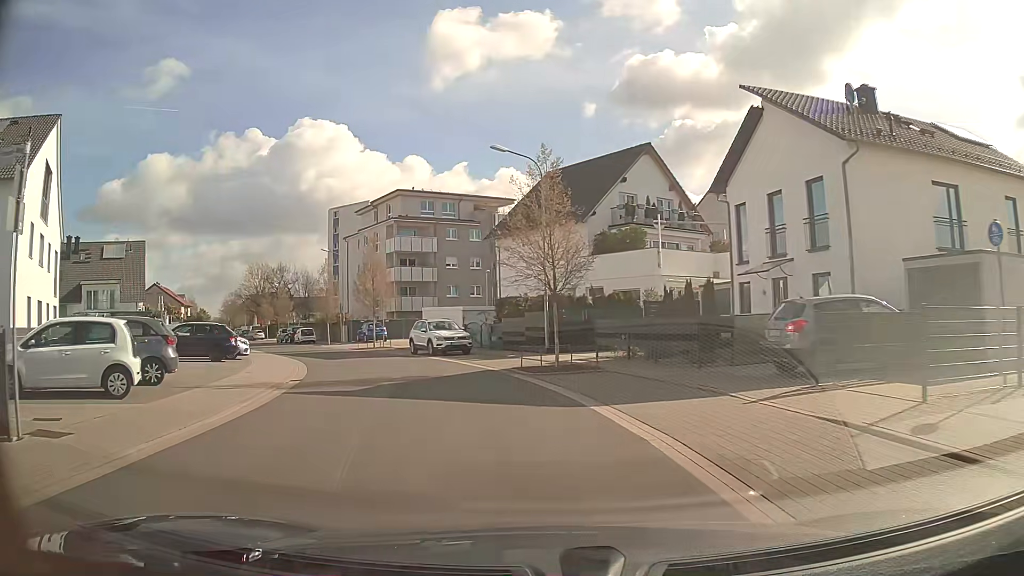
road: residential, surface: asphalt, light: Day
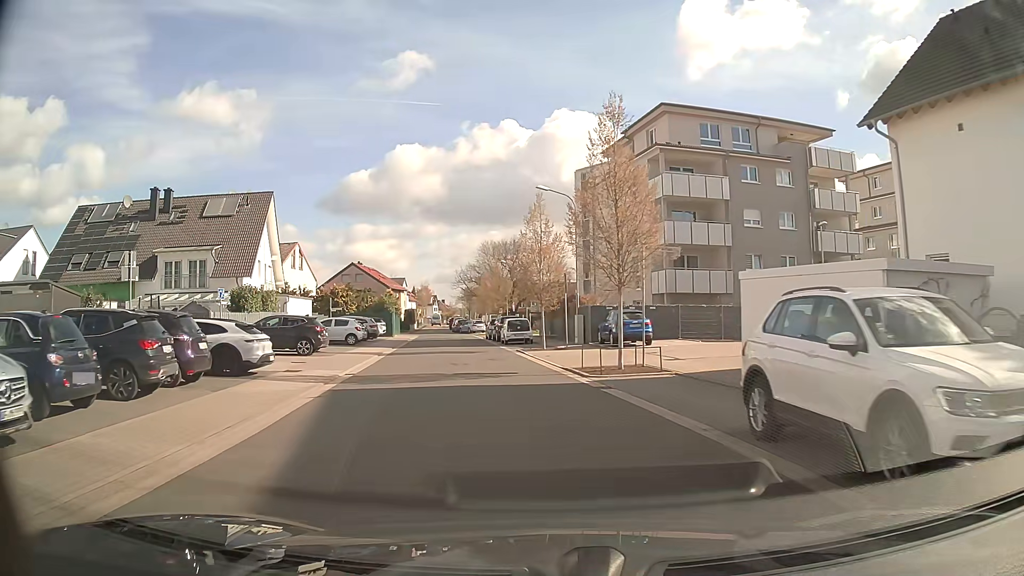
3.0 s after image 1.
(-4.8, +24.6) m; -22°
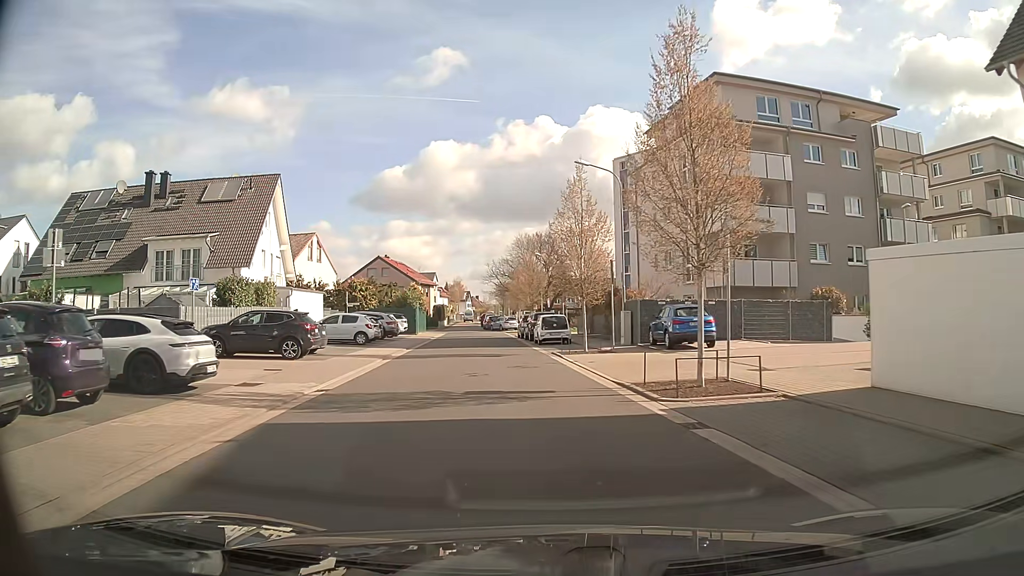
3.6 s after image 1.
(-0.2, +5.2) m; -3°
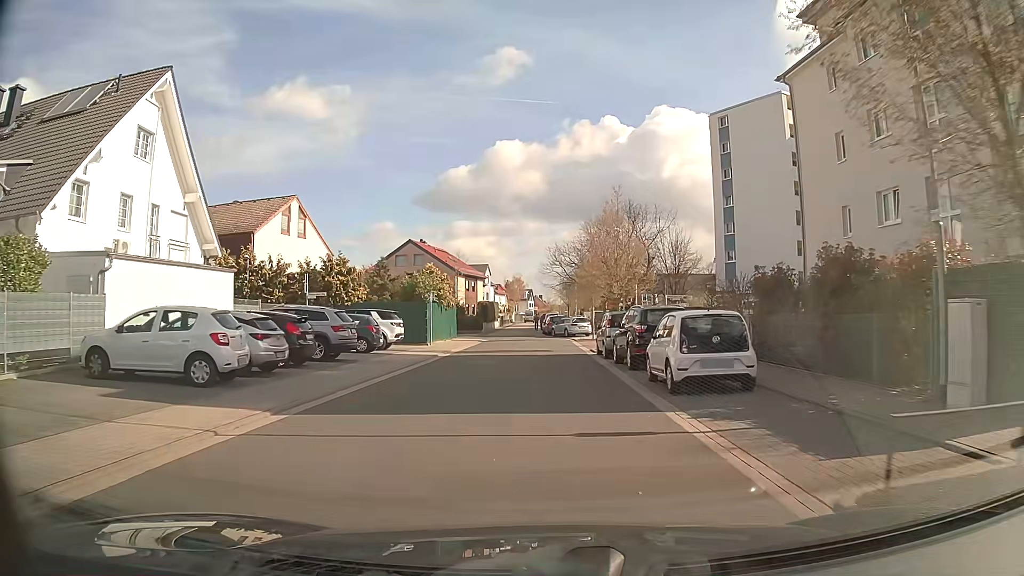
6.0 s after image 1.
(-1.2, +21.4) m; -6°
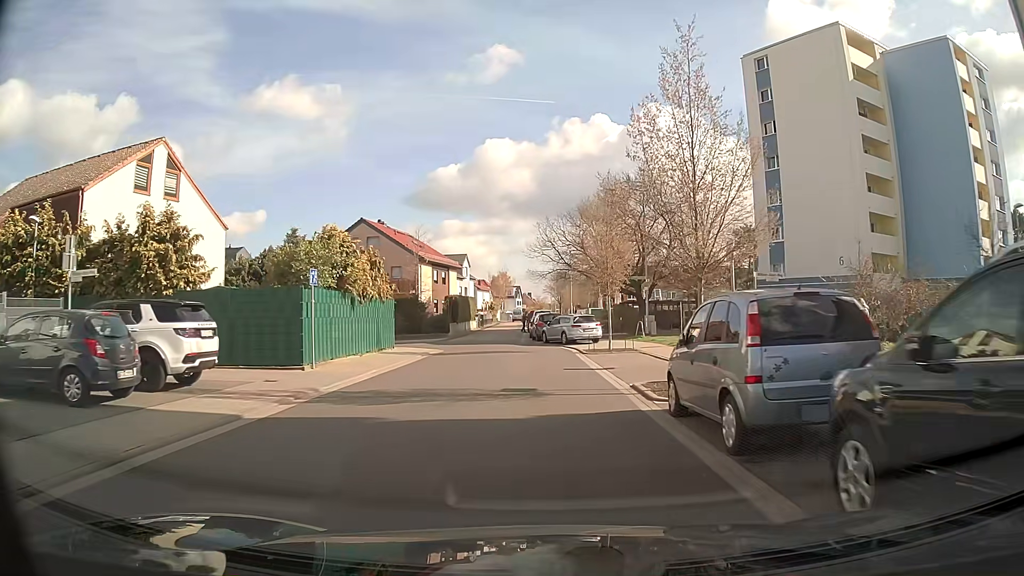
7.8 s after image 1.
(+0.2, +16.7) m; 0°
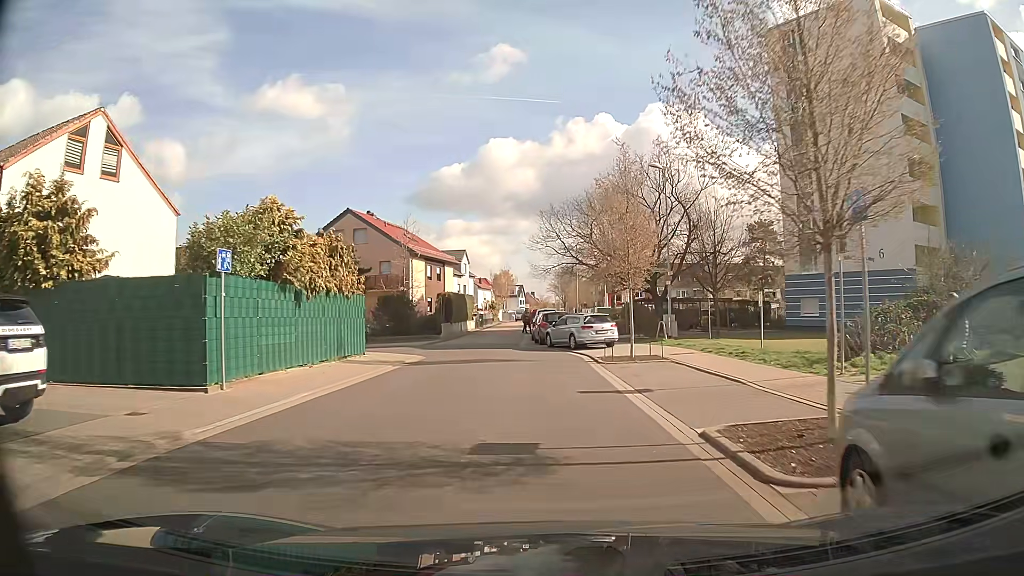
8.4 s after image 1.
(0.0, +5.6) m; 0°
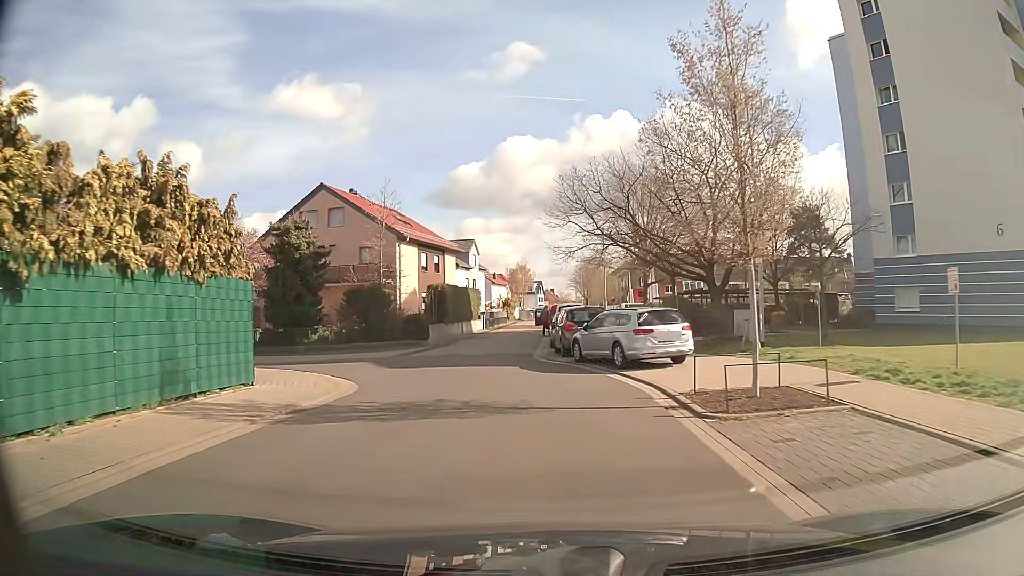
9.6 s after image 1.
(-0.1, +11.1) m; -2°
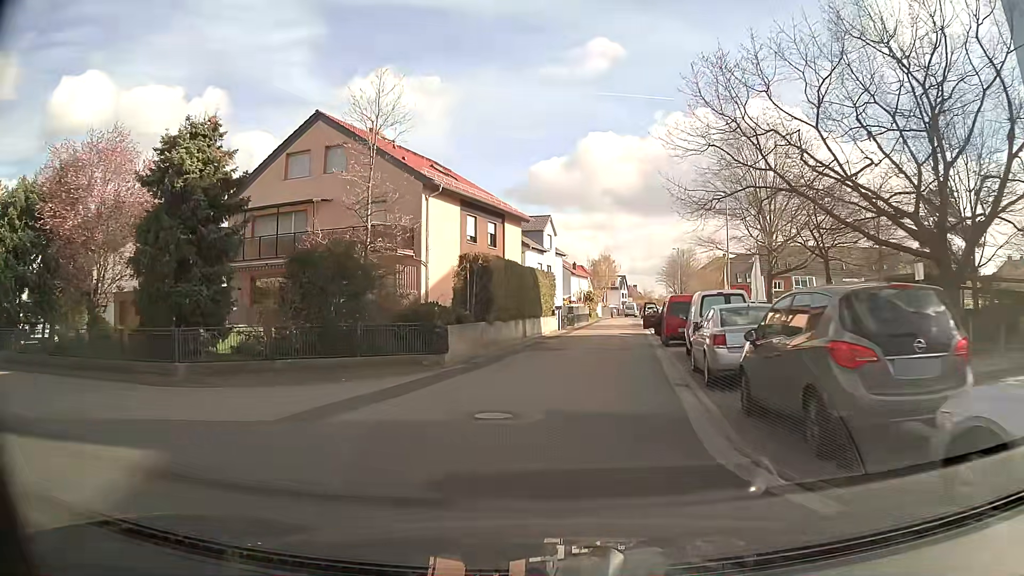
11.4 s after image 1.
(-1.0, +15.7) m; -6°
(0, +10) (+1, +20) (+3, +30) (+4, +40) (+6, +50) (+7, +60) (+8, +69) (+10, +79) (+11, +89) (+12, +99) m
